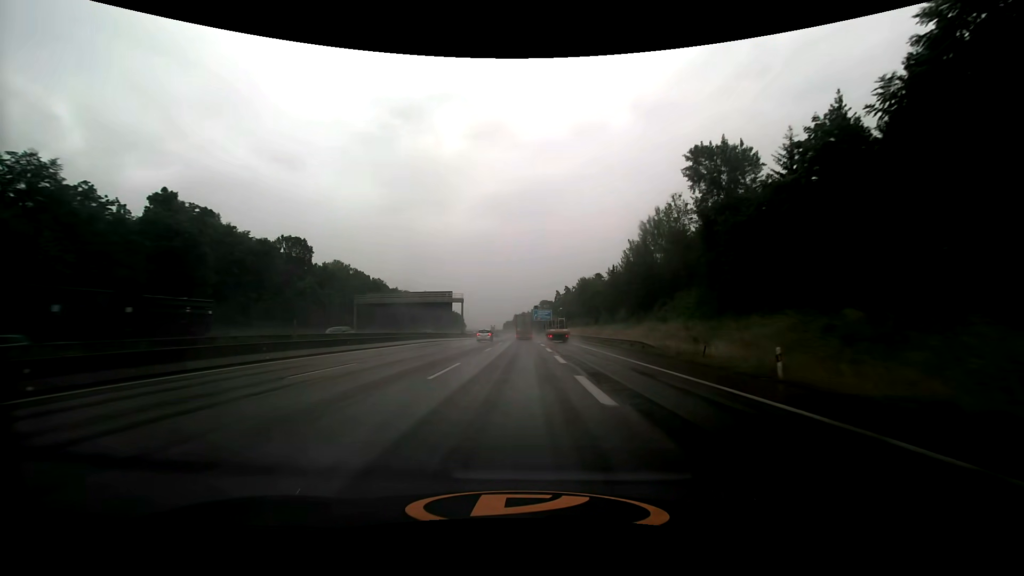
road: motorway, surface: asphalt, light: Day
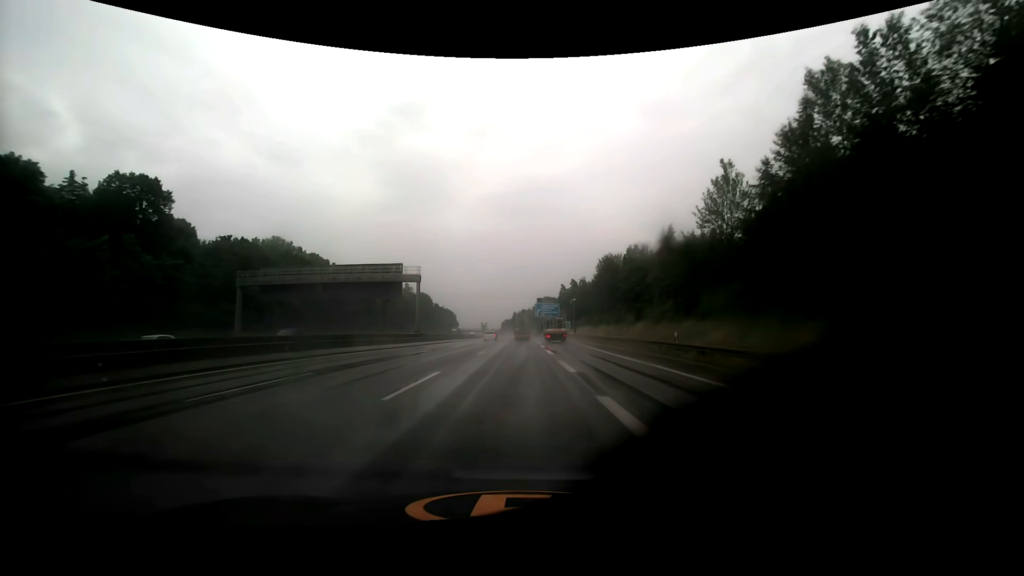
(0.0, +40.5) m; 0°
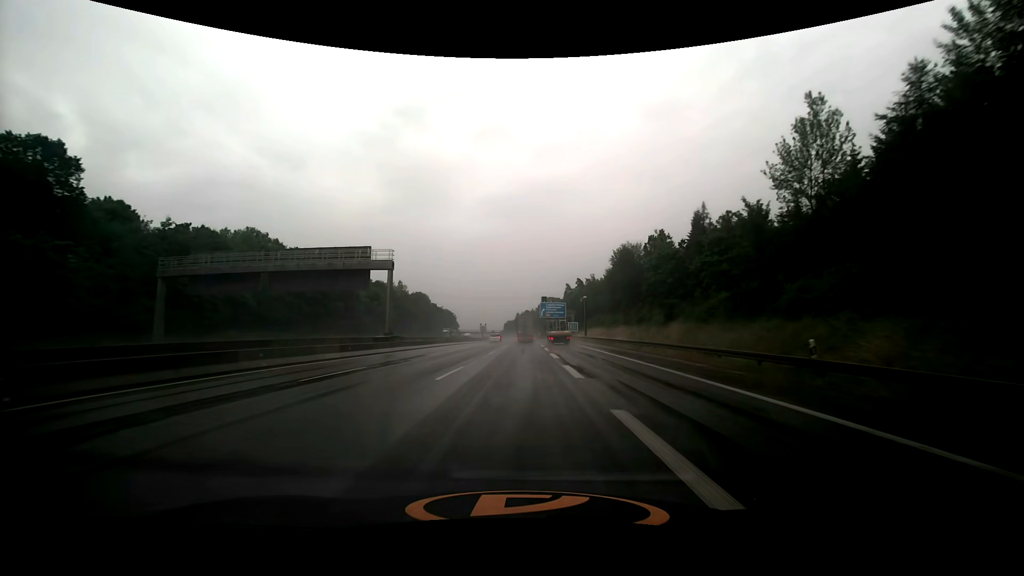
(0.0, +13.4) m; 0°
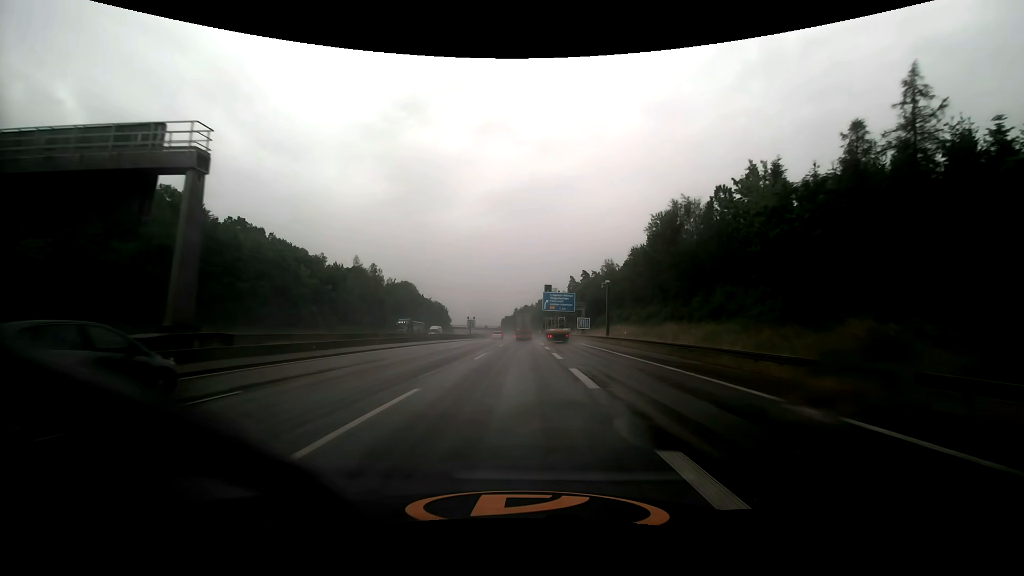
(0.0, +26.9) m; 0°
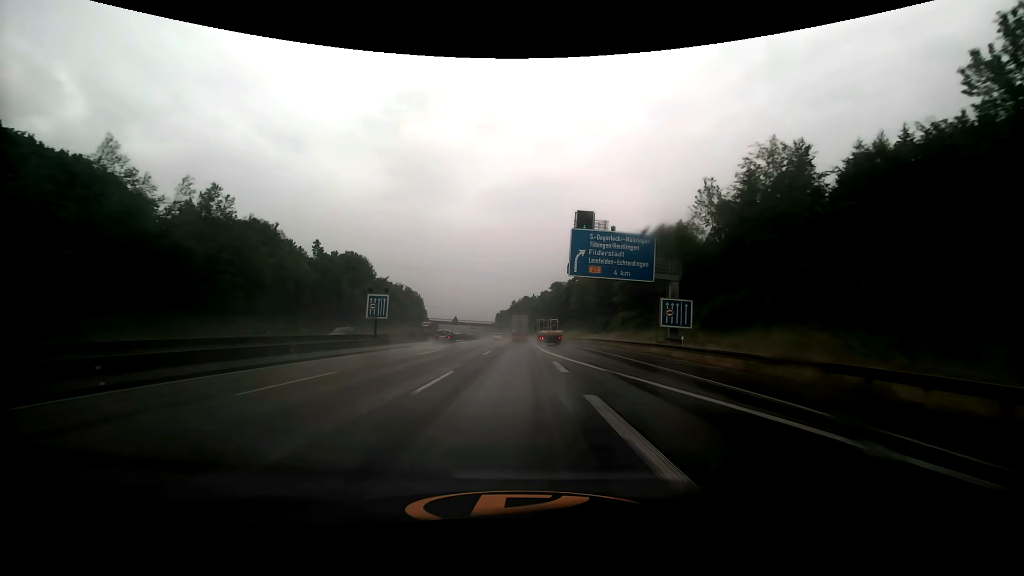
(+0.1, +66.6) m; 0°
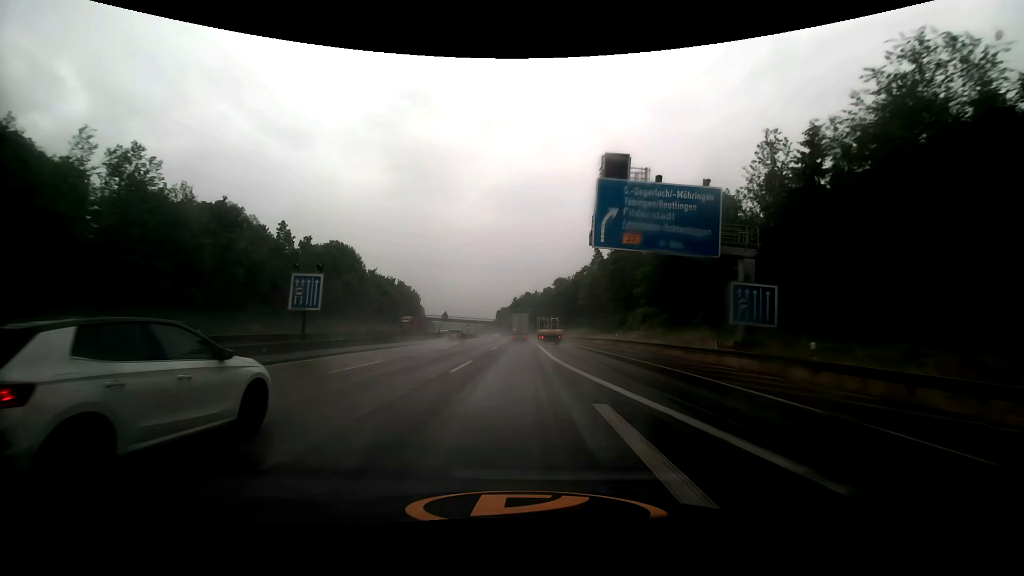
(0.0, +13.3) m; 0°
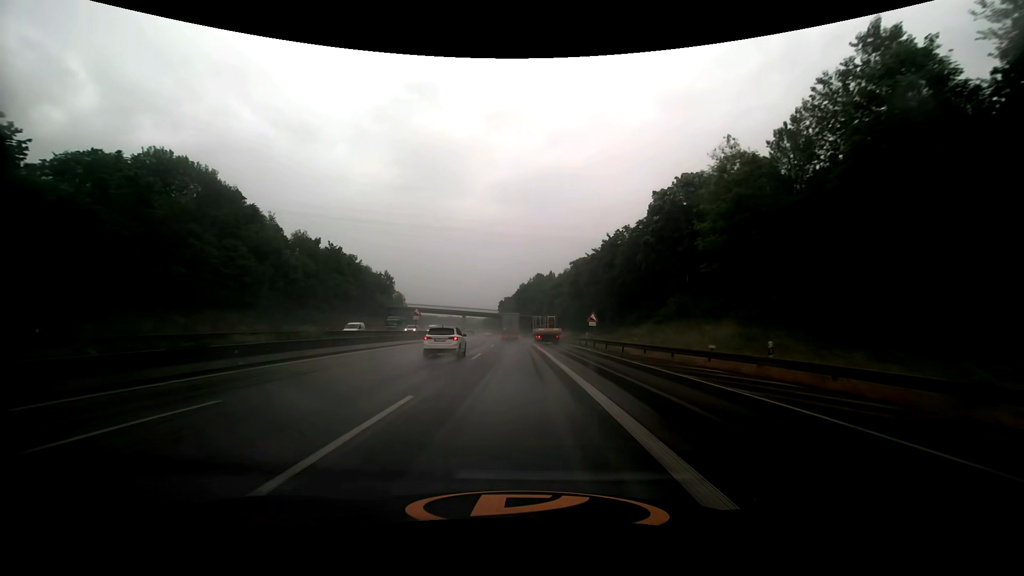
(-0.3, +66.3) m; -1°
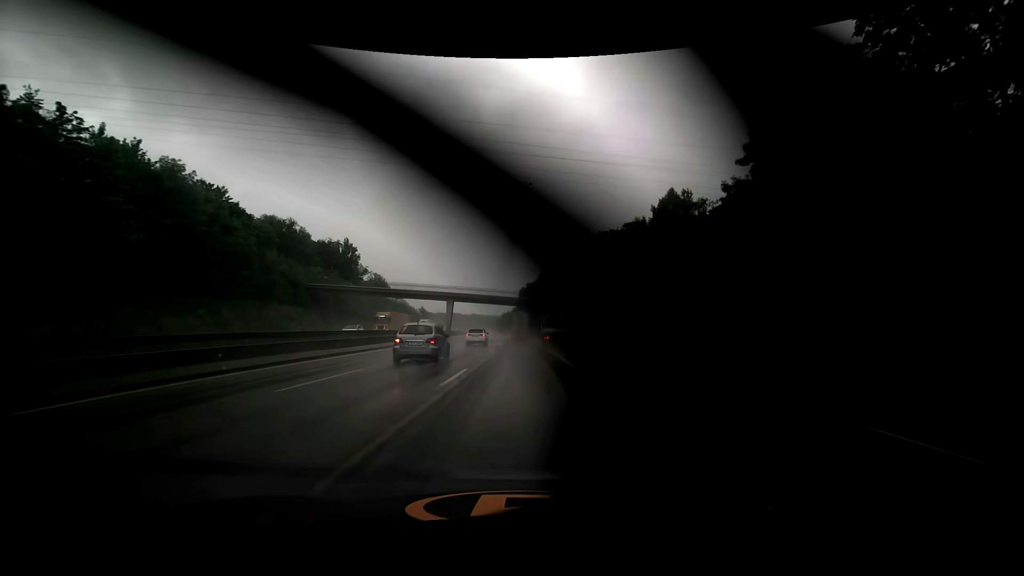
(-1.6, +65.8) m; -3°
(0, +10) (0, +20) (0, +30) (0, +40) (0, +50) (-1, +60) (-1, +70) (-1, +80) (-2, +90) (-2, +100) m
